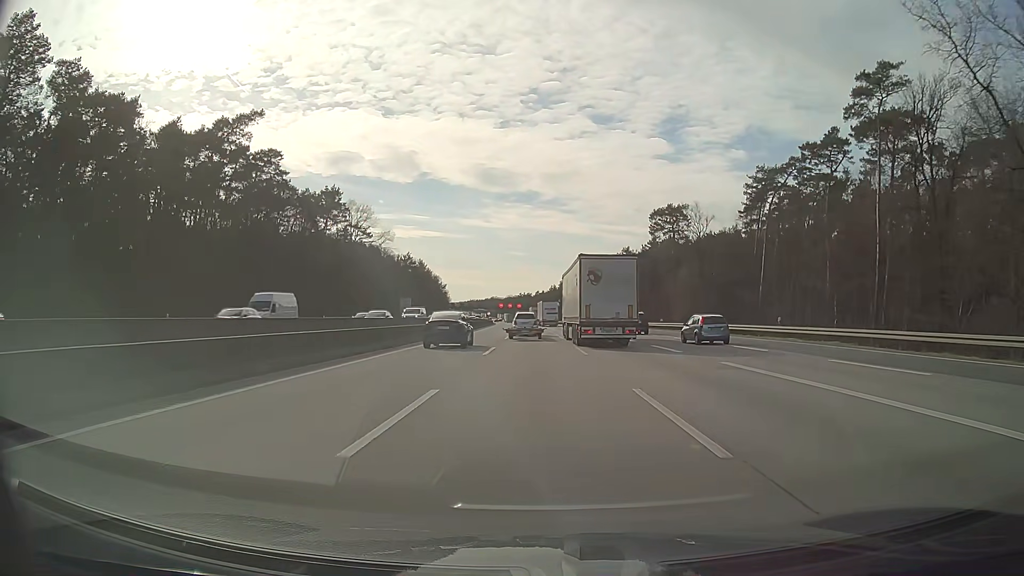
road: motorway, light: Day
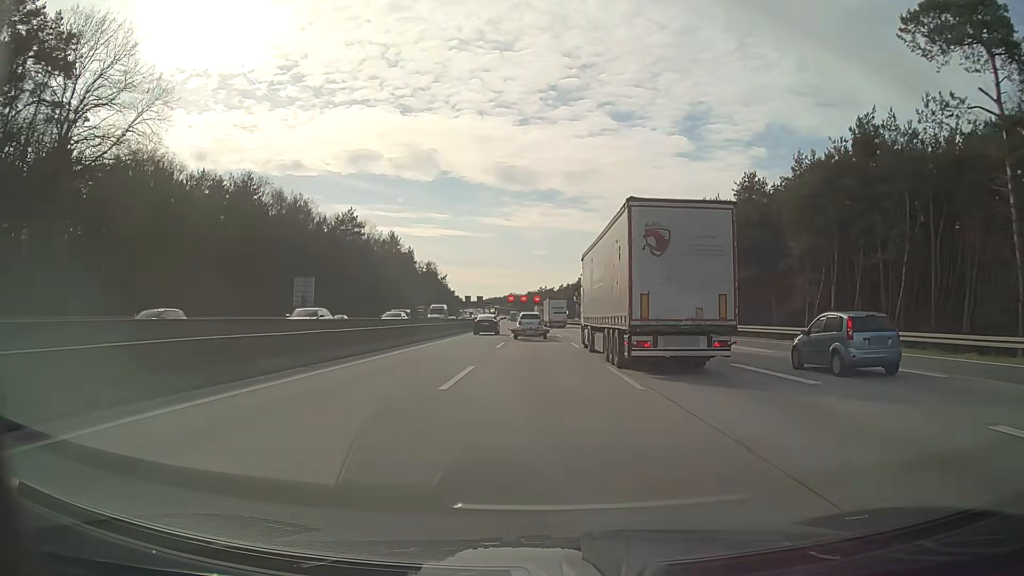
(-1.3, +84.4) m; -2°
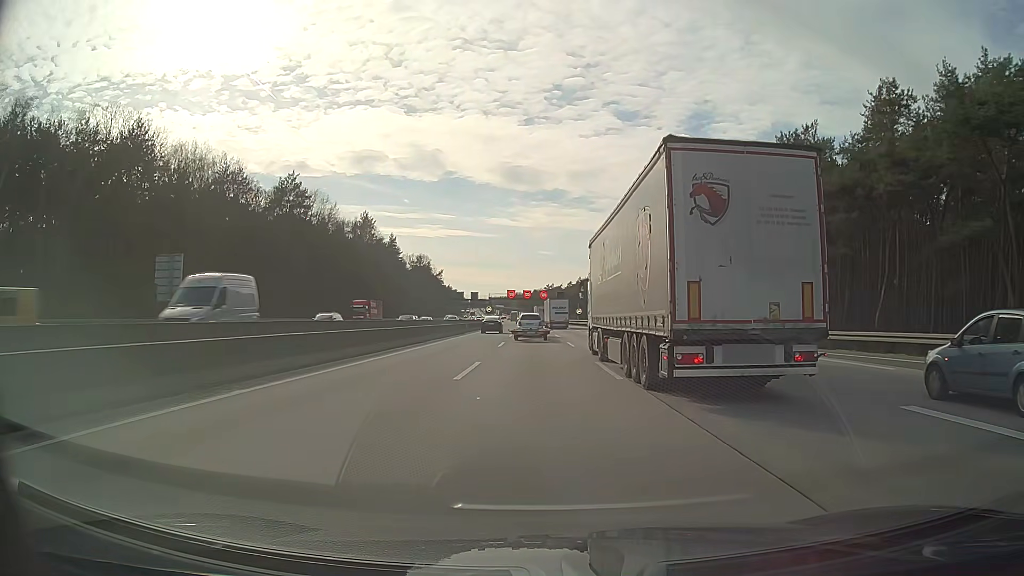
(-0.2, +33.7) m; -1°
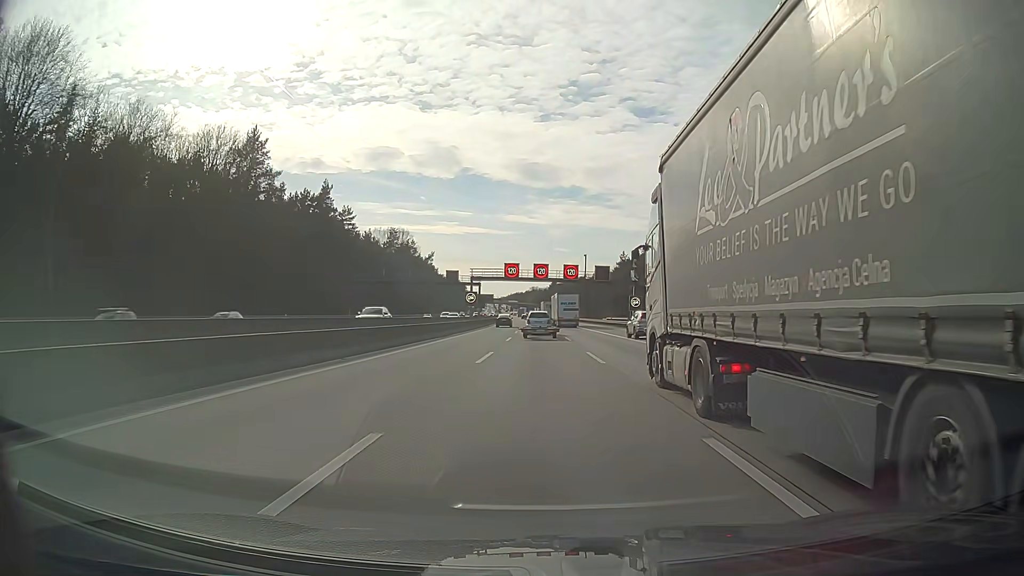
(-0.8, +67.4) m; -1°
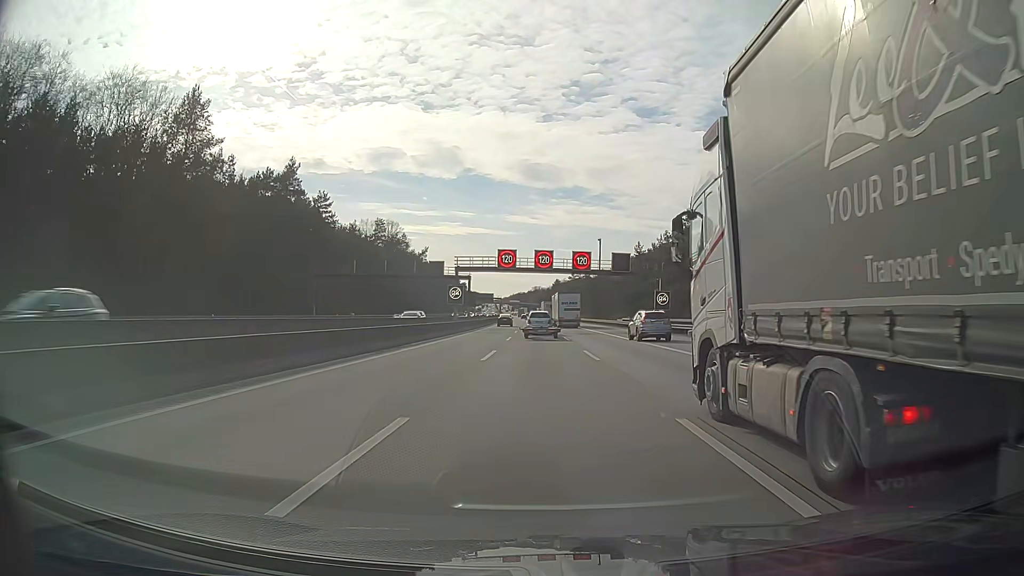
(-0.1, +16.9) m; 0°
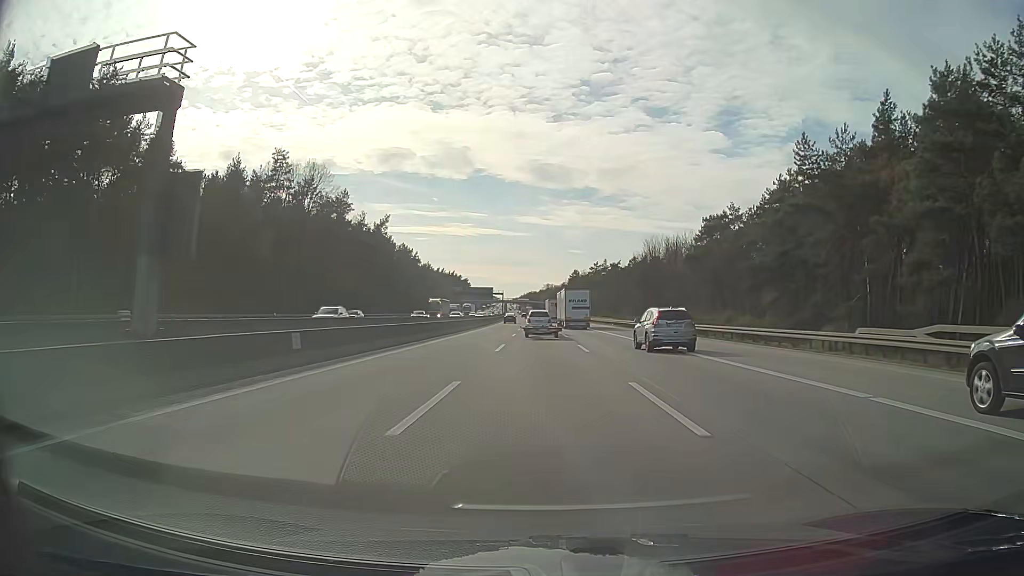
(-0.6, +67.4) m; -1°
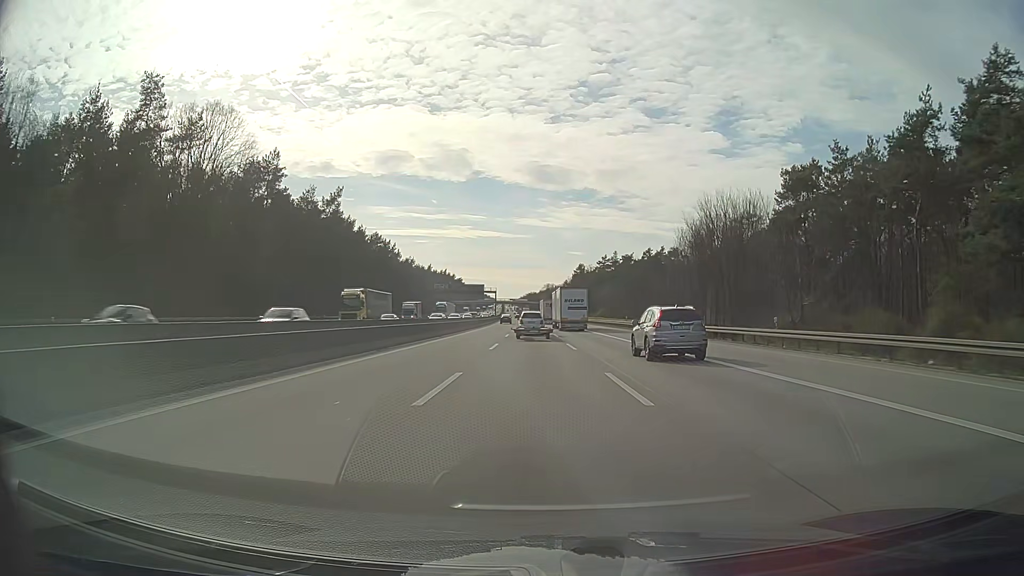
(-0.1, +33.6) m; 0°
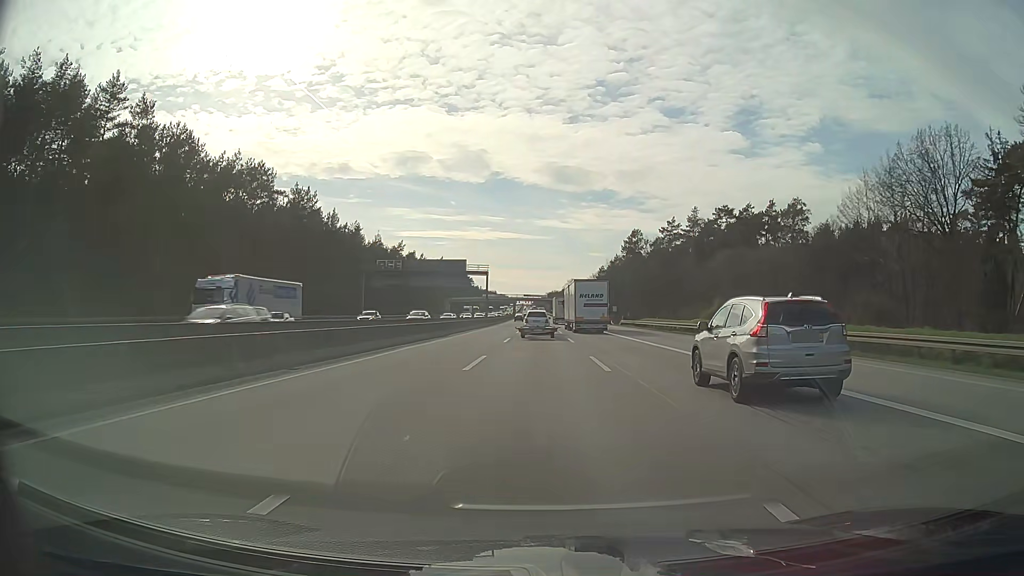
(-1.1, +83.6) m; -2°
(0, +10) (0, +20) (0, +30) (0, +40) (0, +50) (0, +60) (0, +70) (0, +80) (0, +90) (0, +100) m
